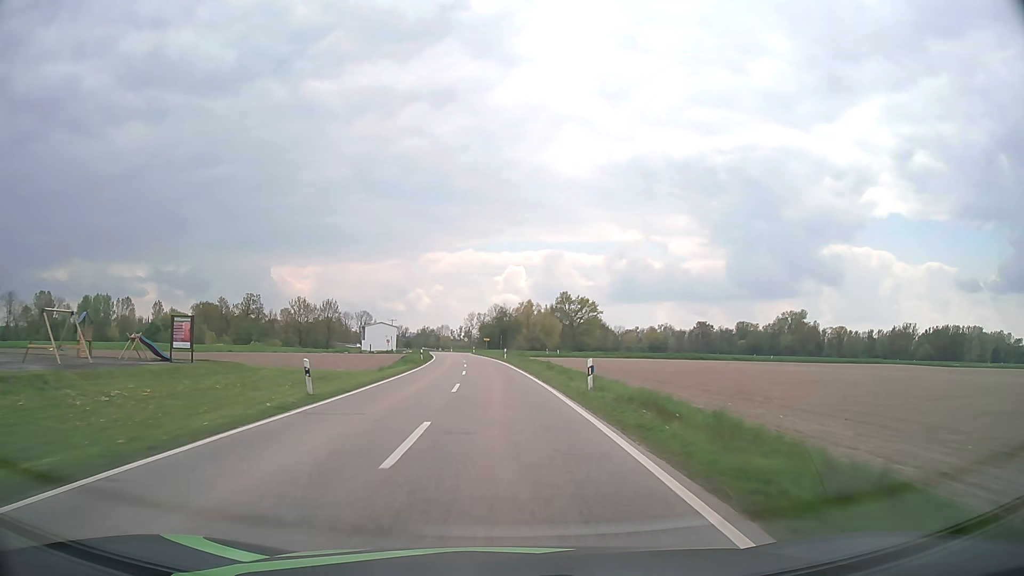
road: tertiary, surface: asphalt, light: Day
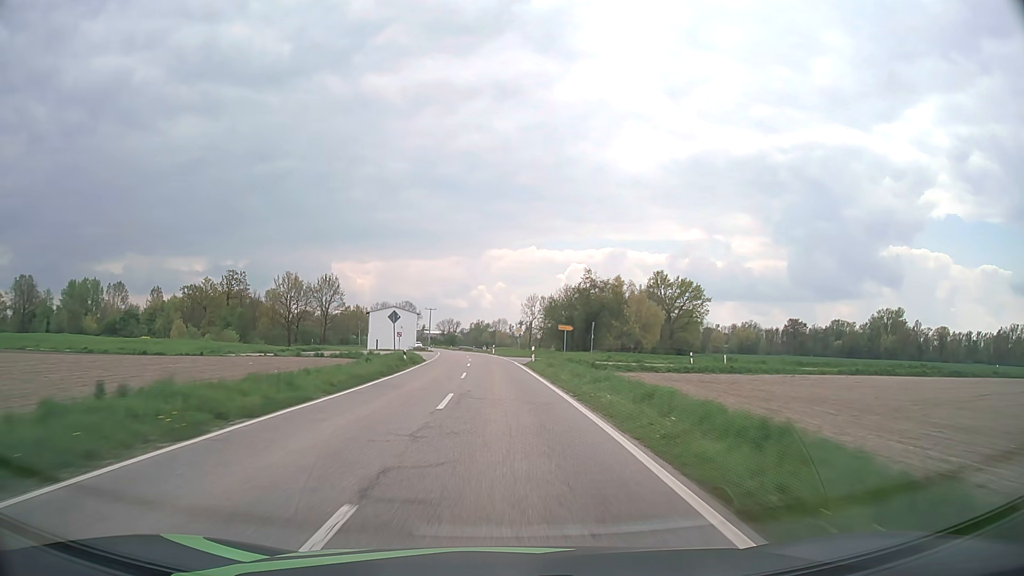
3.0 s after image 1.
(-3.0, +66.9) m; -5°
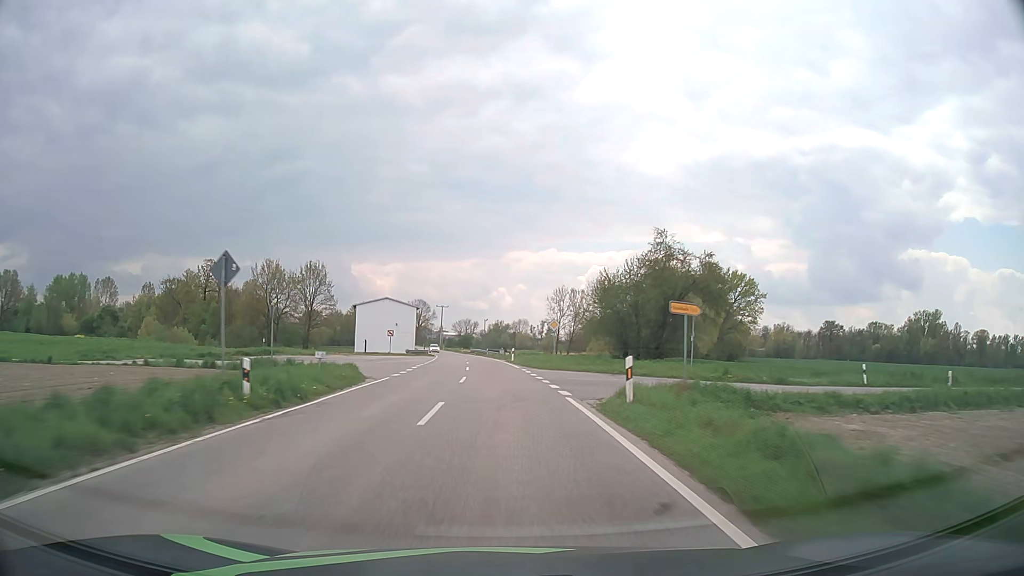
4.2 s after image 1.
(-0.4, +26.9) m; -2°
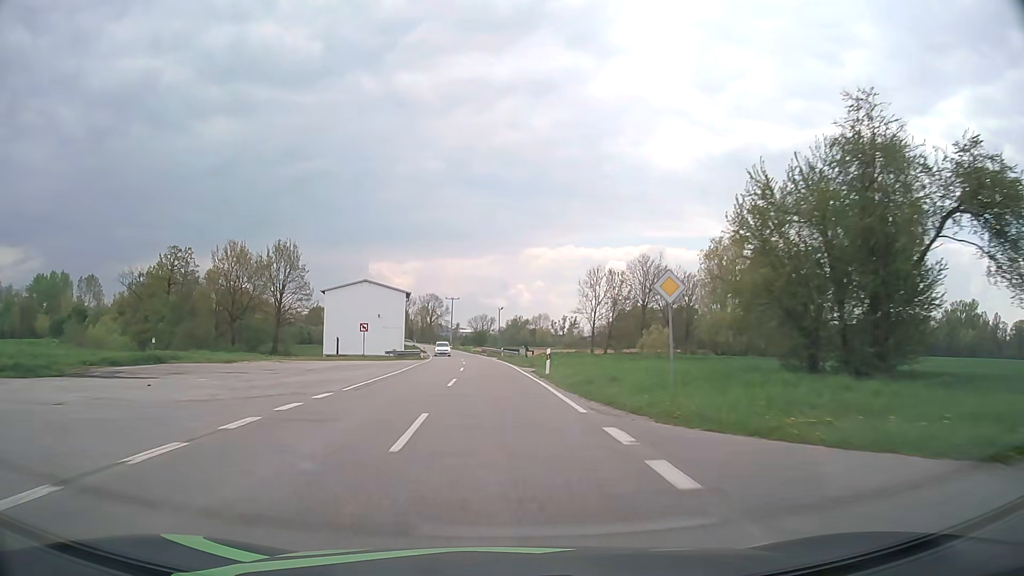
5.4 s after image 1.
(-0.3, +26.7) m; -1°
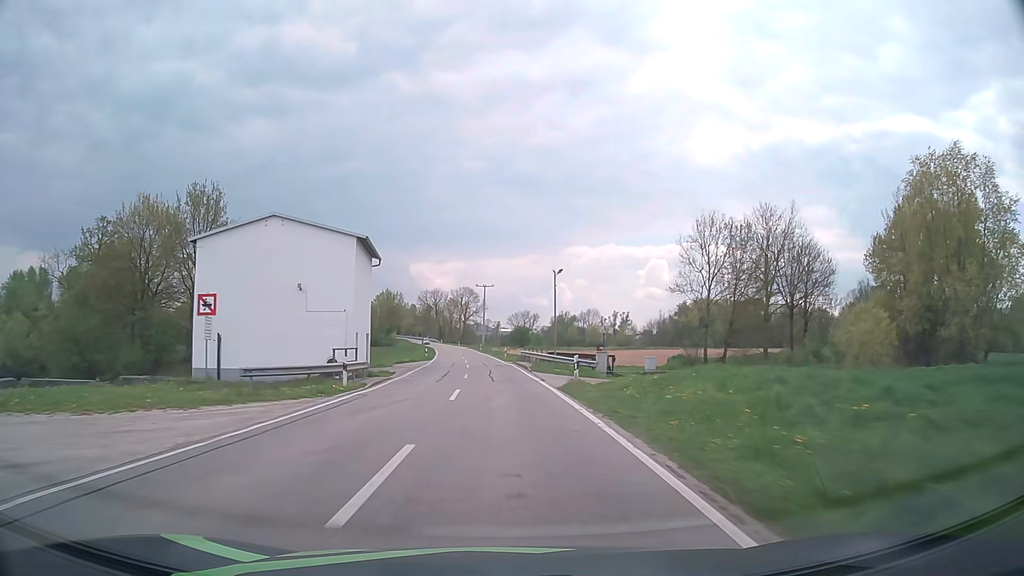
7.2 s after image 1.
(-1.2, +40.0) m; -3°
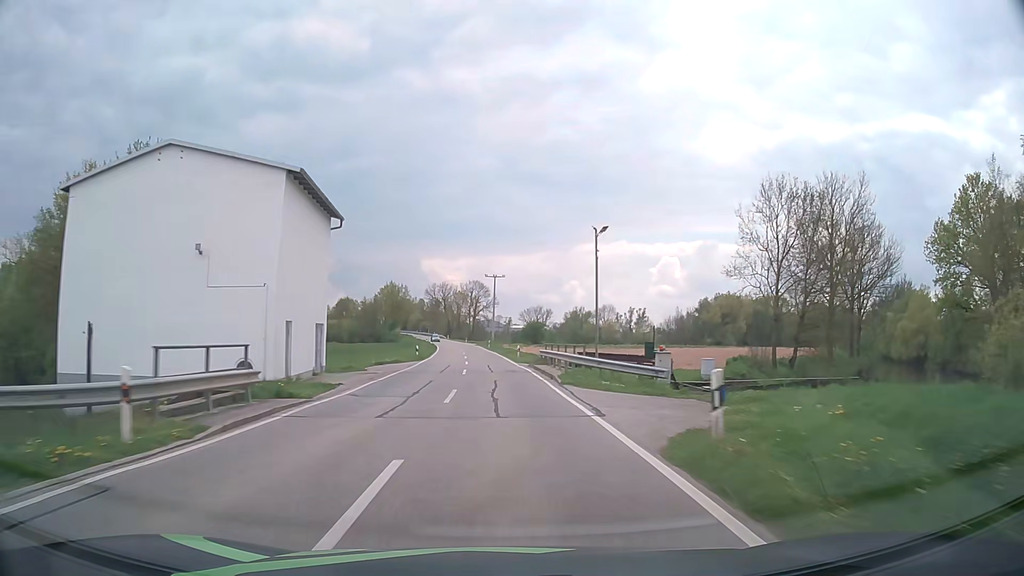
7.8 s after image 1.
(-0.1, +13.4) m; -1°
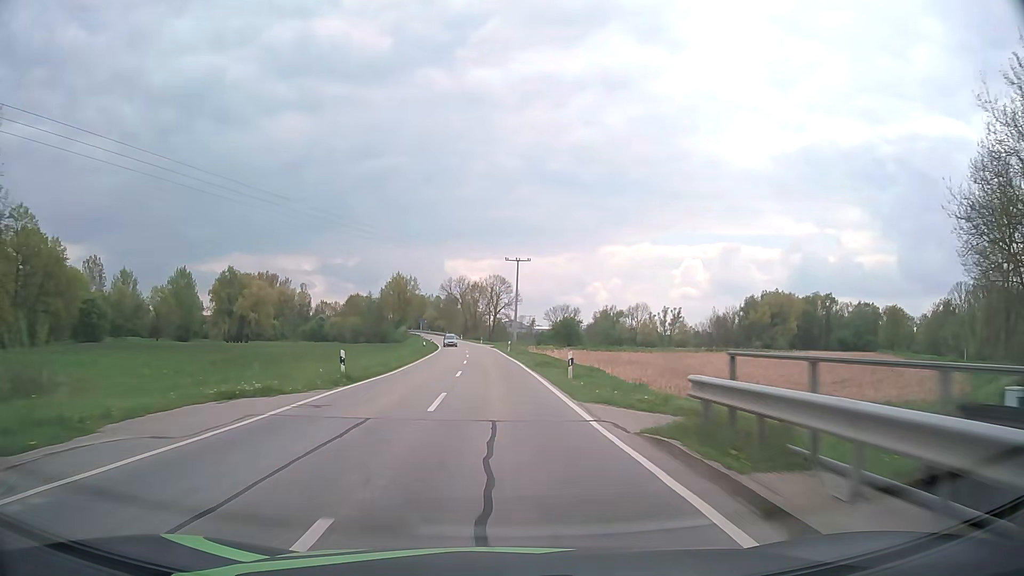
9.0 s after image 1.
(-0.4, +26.9) m; -2°
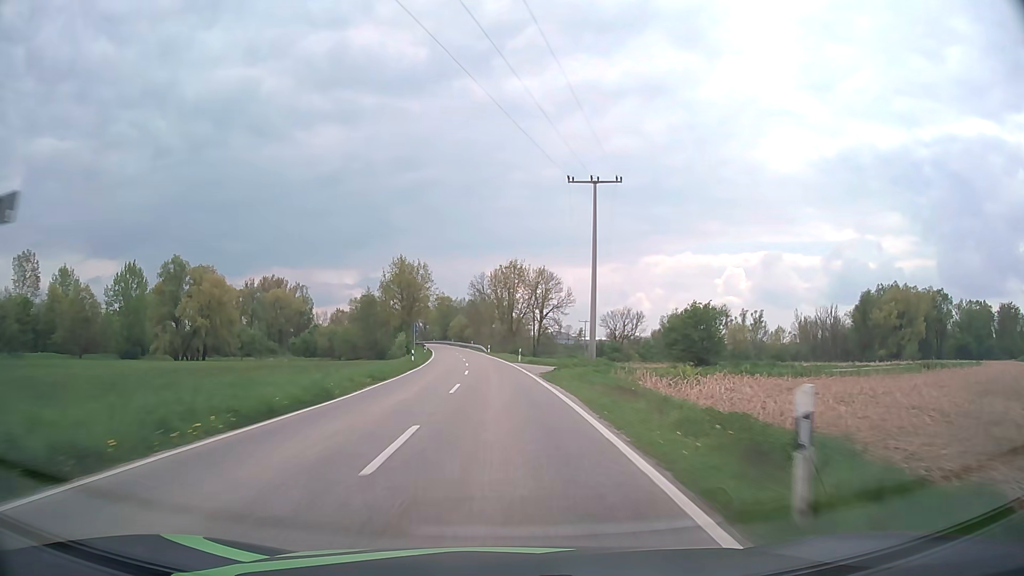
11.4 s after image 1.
(-1.4, +54.2) m; -4°
(0, +10) (0, +20) (-1, +30) (-1, +40) (-2, +50) (-2, +60) (-3, +70) (-4, +80) (-5, +90) (-7, +100) m
